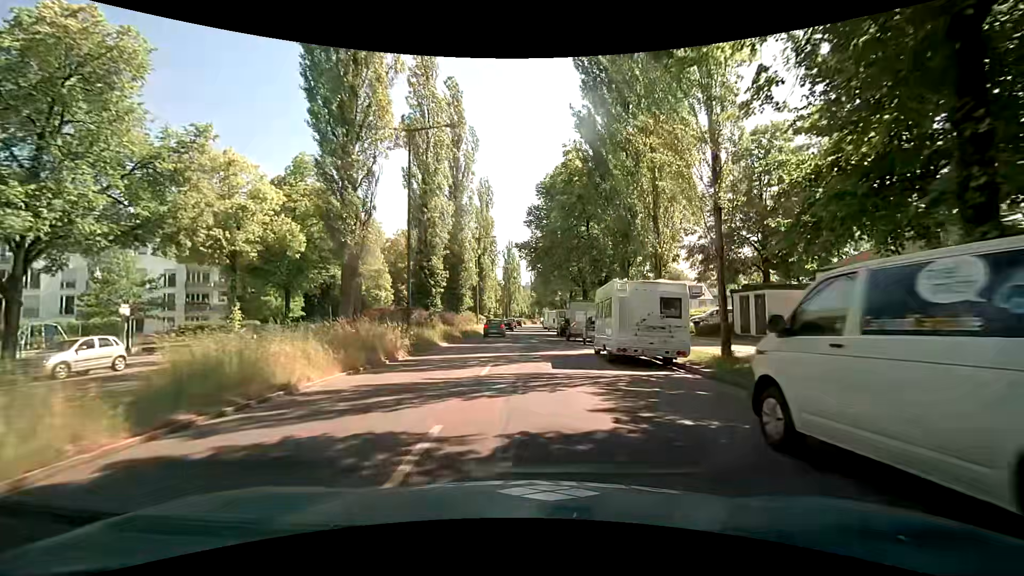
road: secondary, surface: asphalt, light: Day
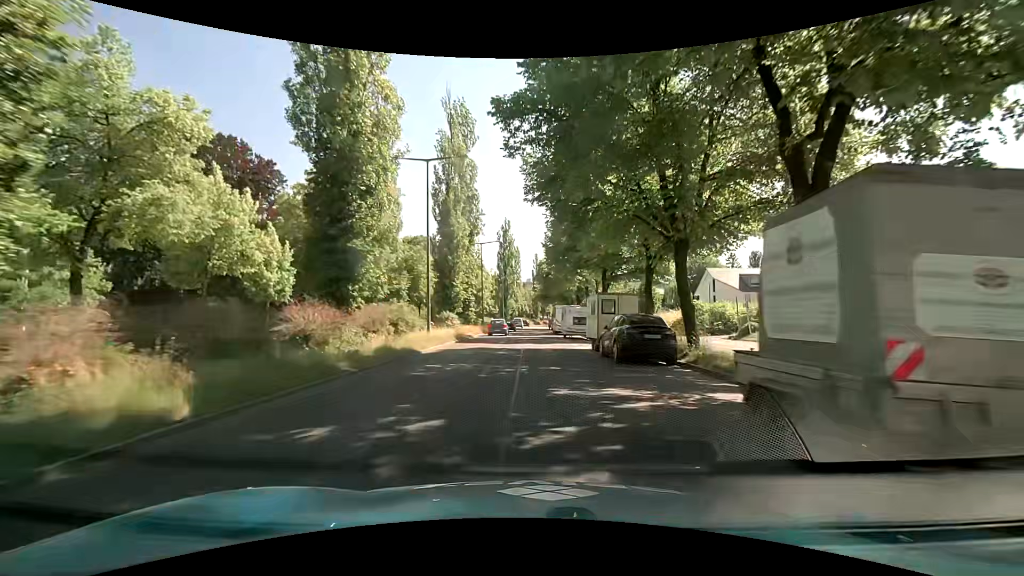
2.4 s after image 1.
(-0.1, +27.7) m; 0°
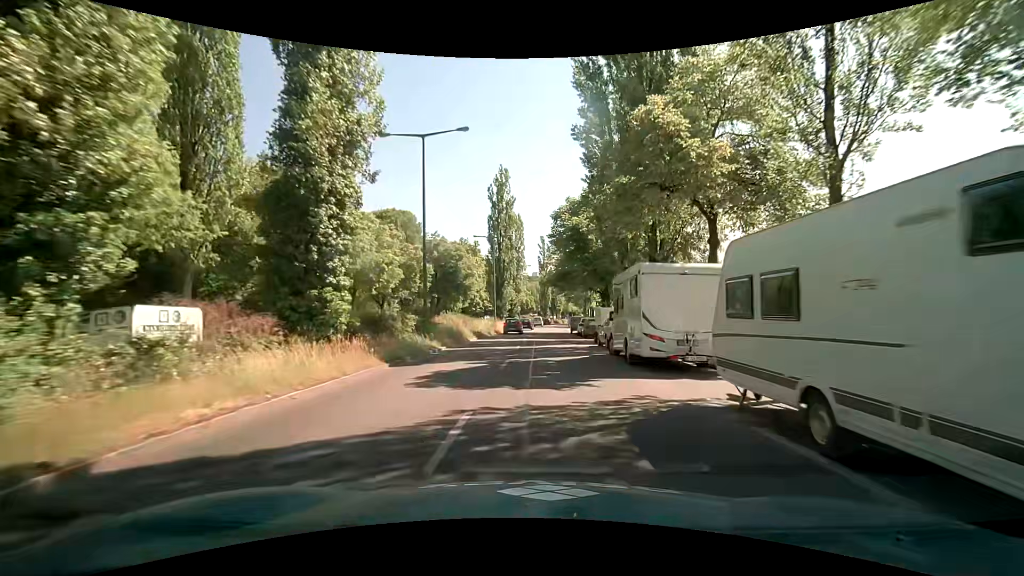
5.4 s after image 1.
(+0.1, +34.7) m; 0°
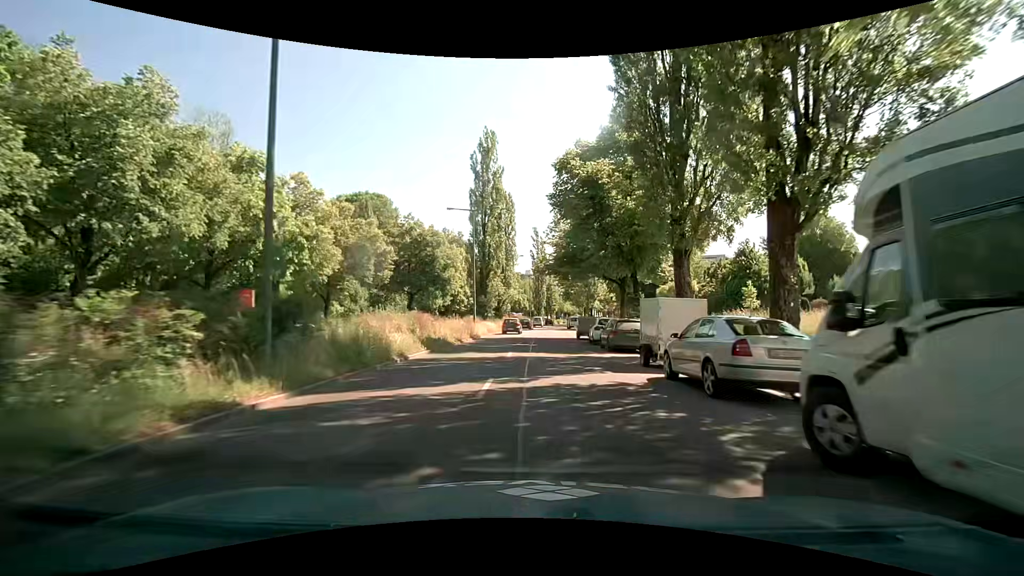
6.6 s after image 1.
(+0.1, +13.9) m; 0°
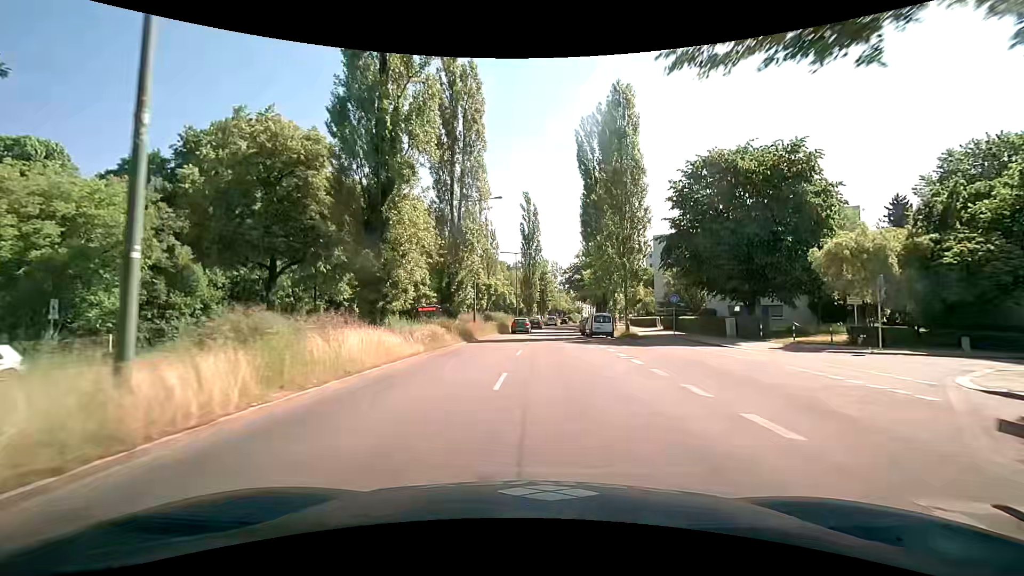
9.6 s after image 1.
(+0.6, +35.2) m; +2°
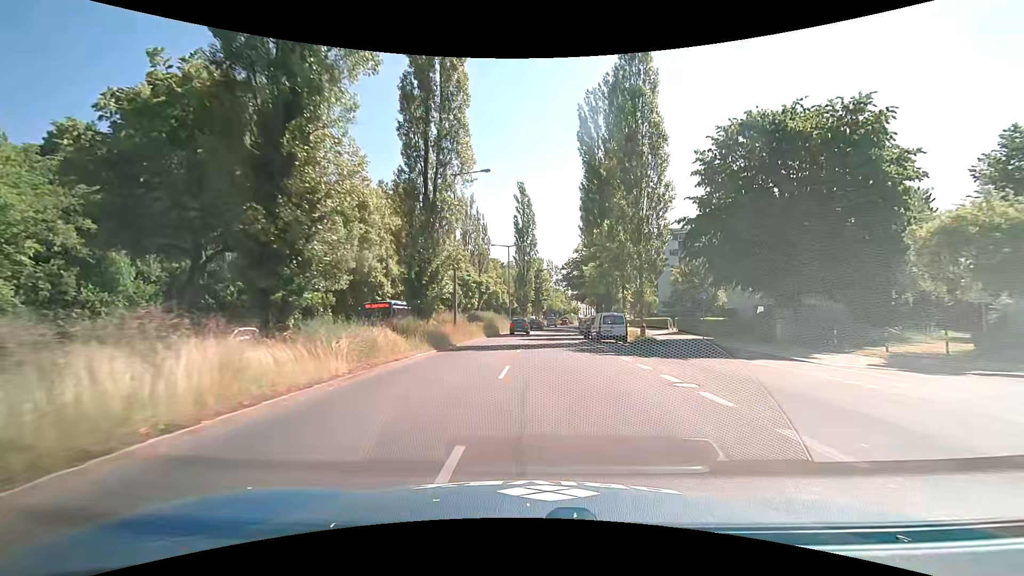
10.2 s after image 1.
(0.0, +7.1) m; 0°
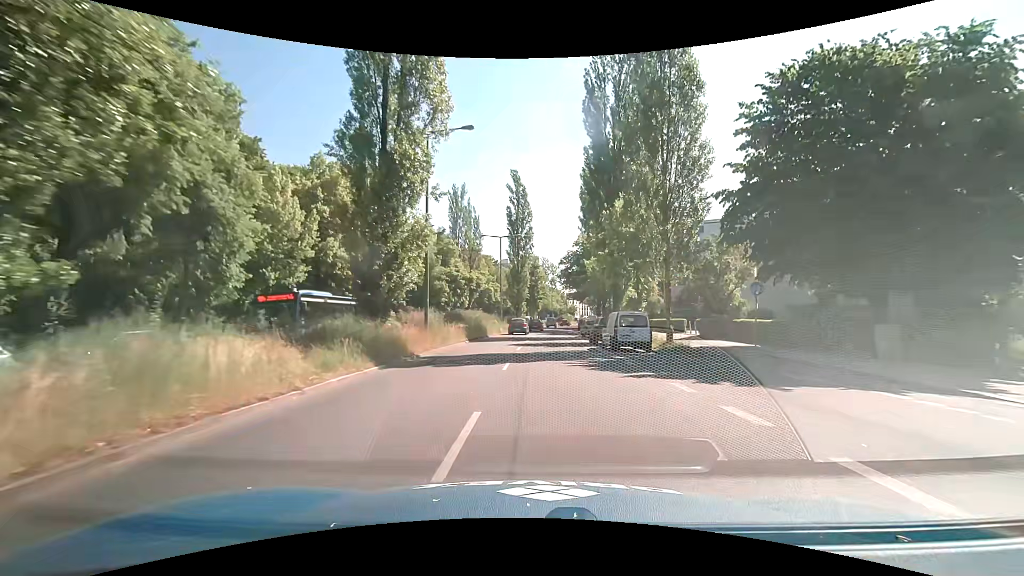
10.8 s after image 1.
(0.0, +7.2) m; 0°
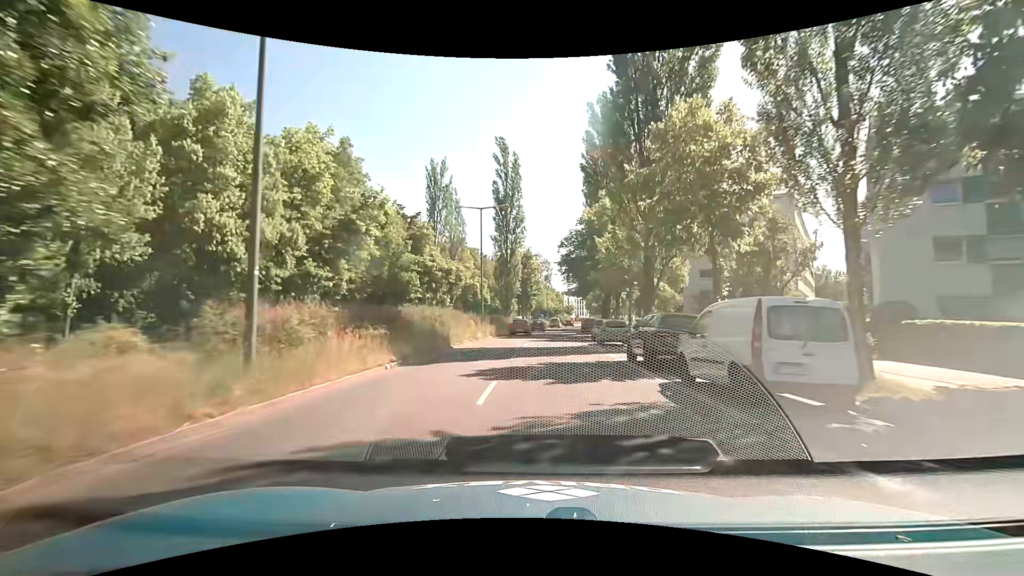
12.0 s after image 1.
(+0.2, +14.4) m; +1°
(0, +10) (0, +20) (0, +30) (+1, +40) (+1, +50) (+2, +60) (+3, +70) (+4, +80) (+6, +90) (+7, +100) m
